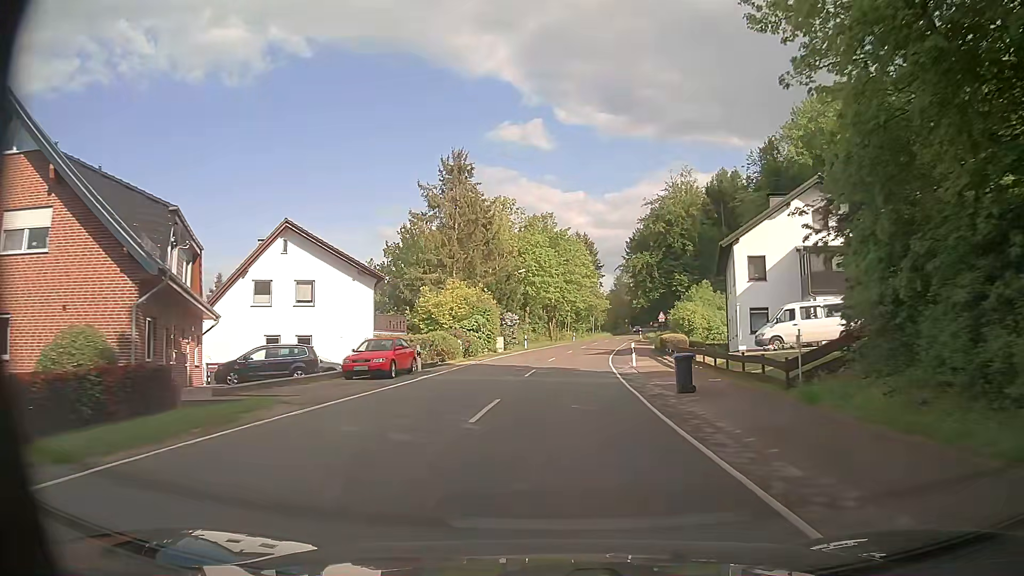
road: secondary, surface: asphalt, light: Day
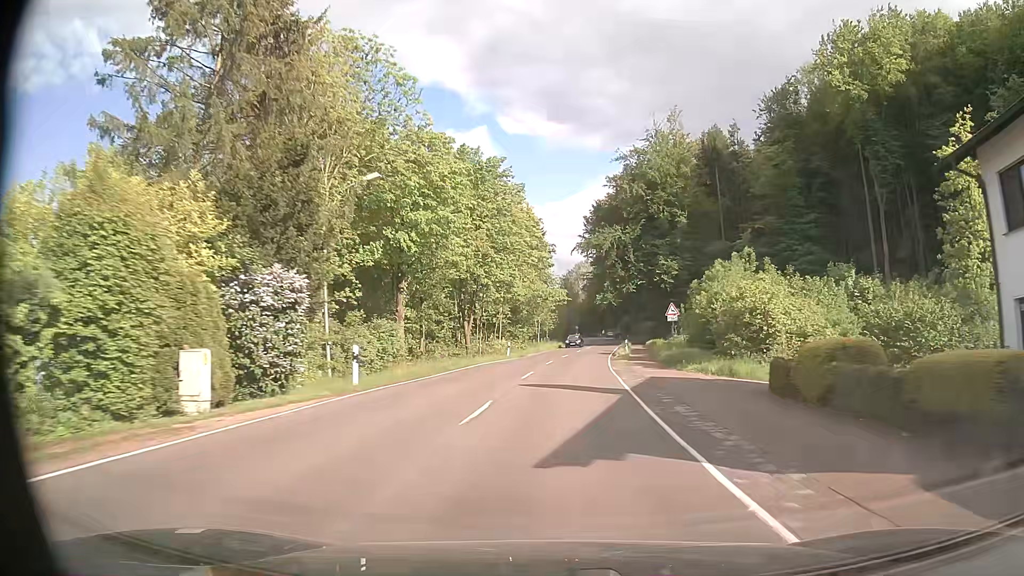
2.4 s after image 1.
(+1.5, +36.6) m; +5°
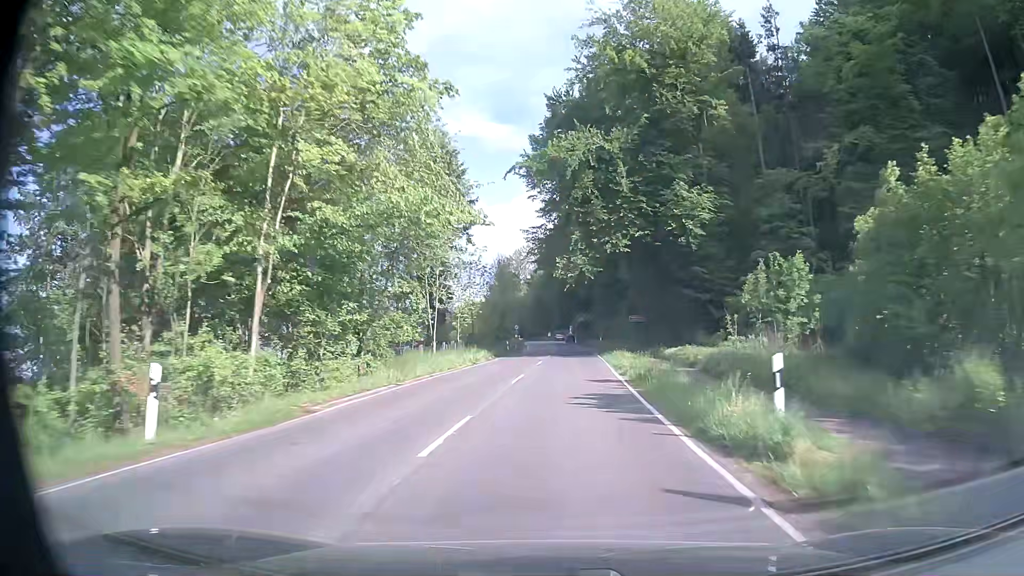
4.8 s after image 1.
(+1.8, +39.0) m; +5°
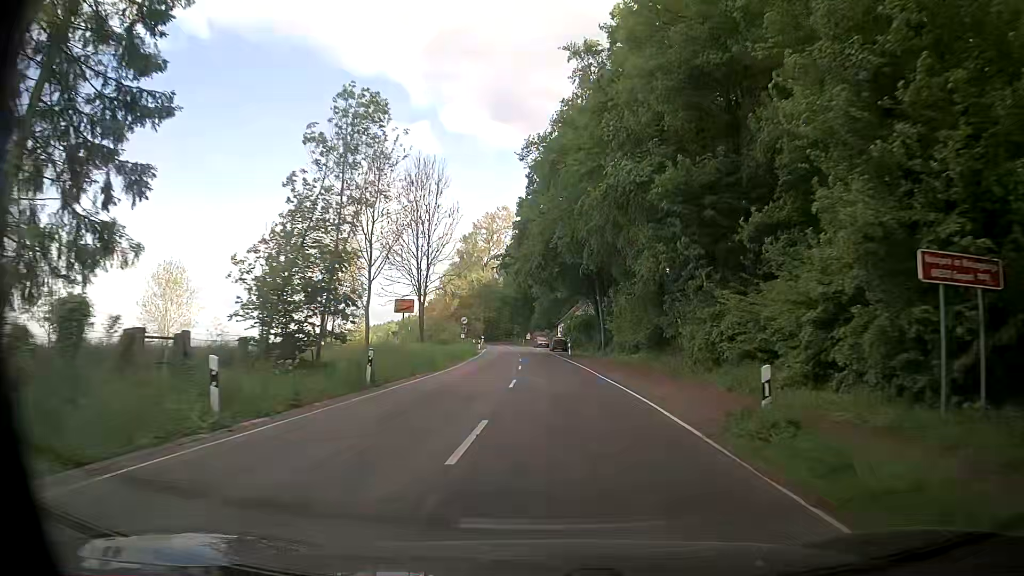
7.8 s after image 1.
(+1.2, +49.1) m; +1°
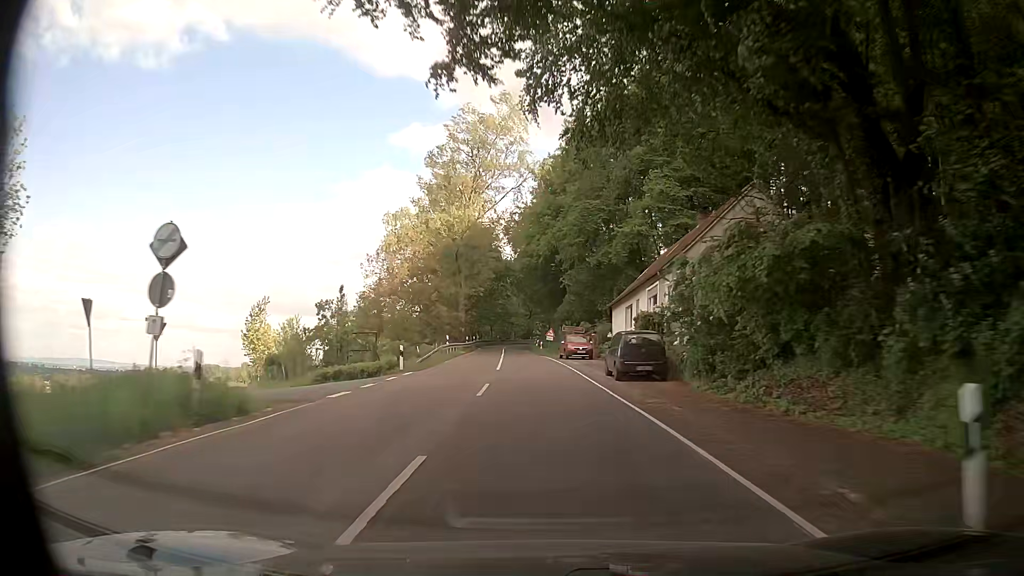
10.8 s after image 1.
(-0.7, +52.2) m; -3°
